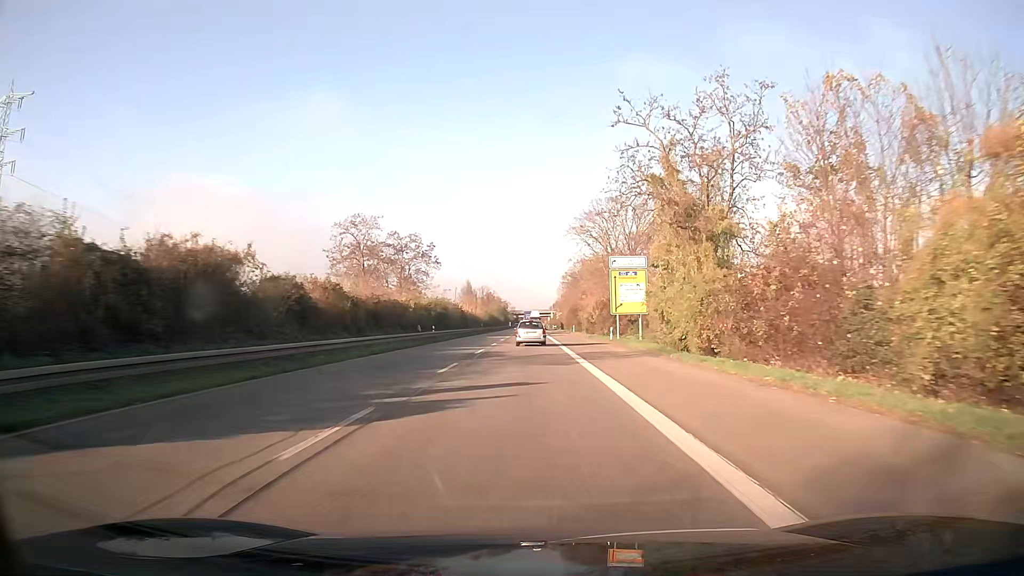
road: trunk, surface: asphalt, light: Day
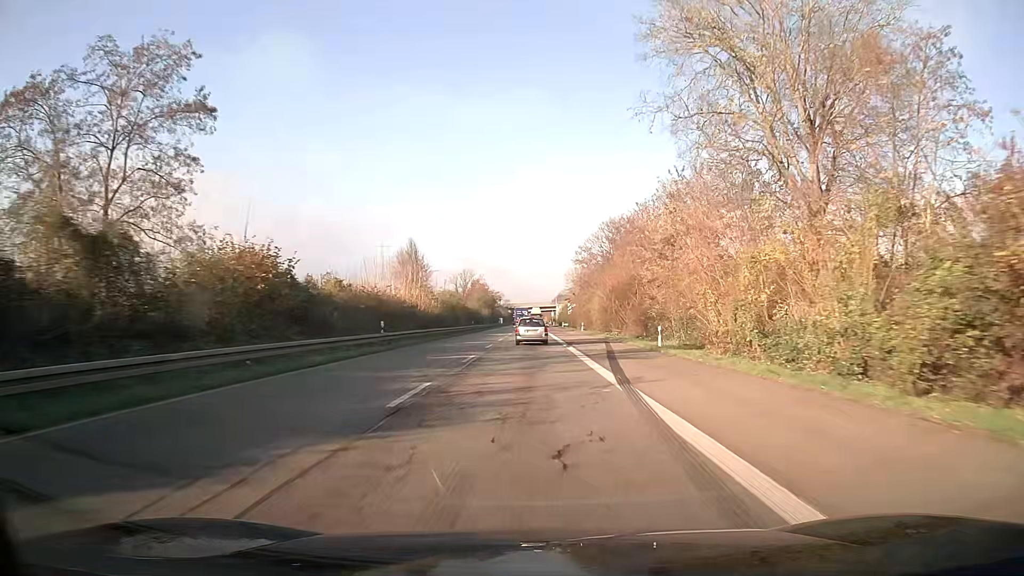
(-0.1, +64.9) m; 0°
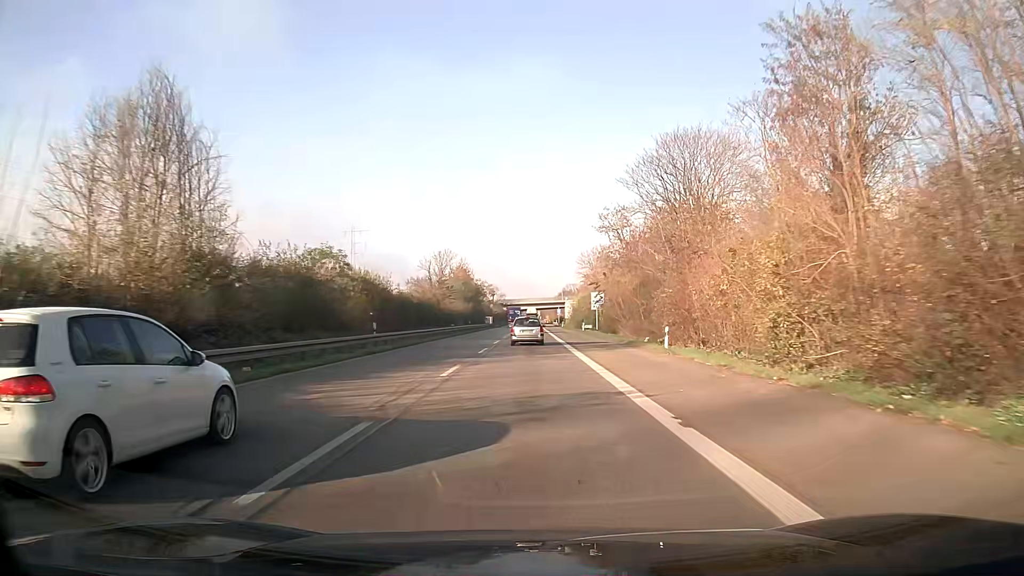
(0.0, +51.6) m; 0°
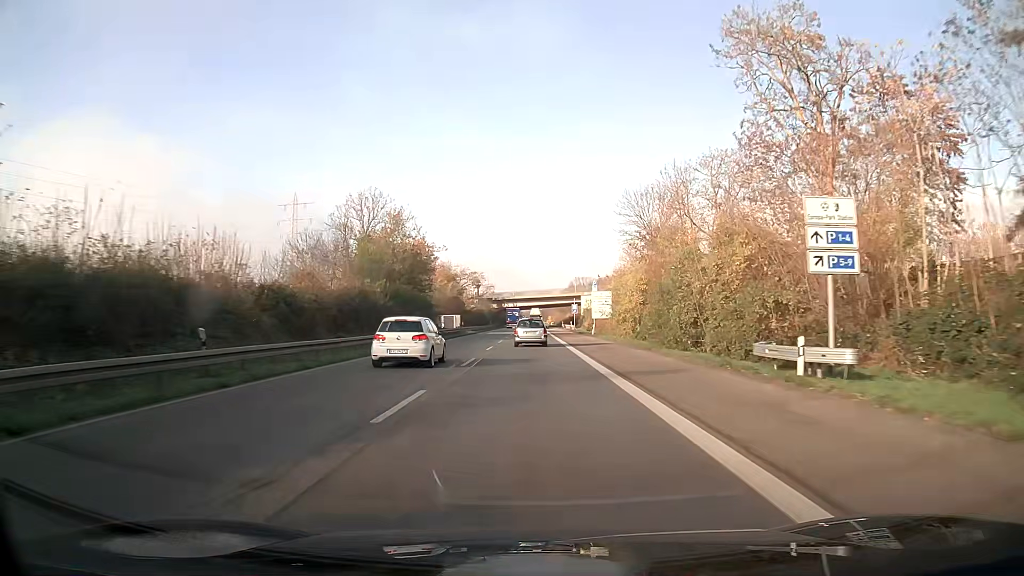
(0.0, +65.0) m; 0°
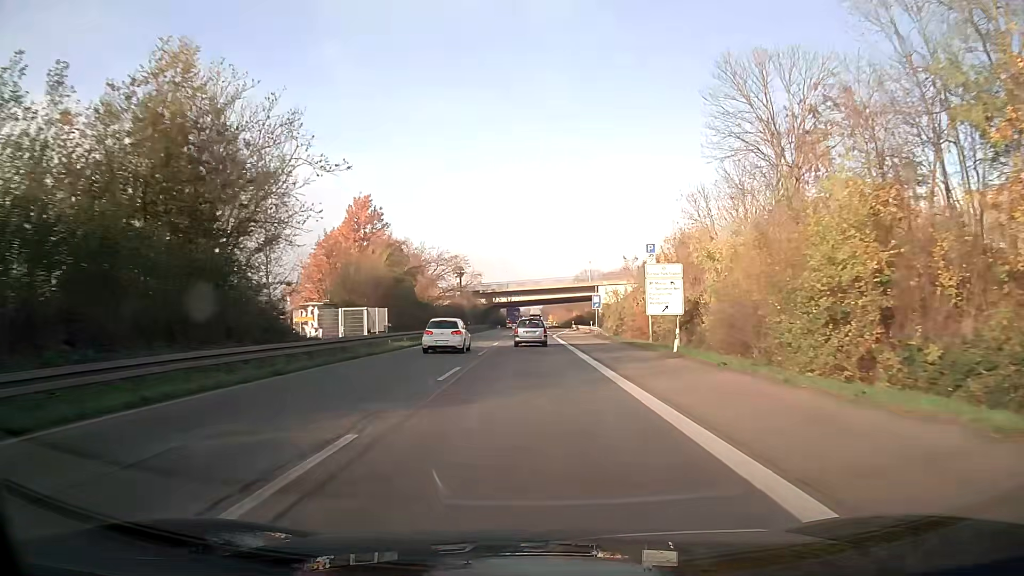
(0.0, +39.3) m; 0°
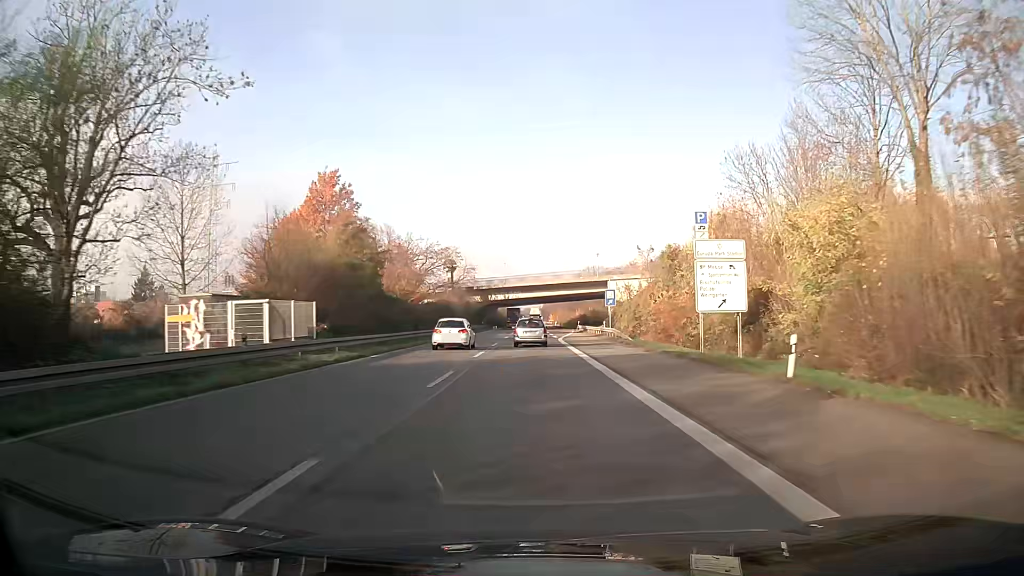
(0.0, +13.2) m; 0°
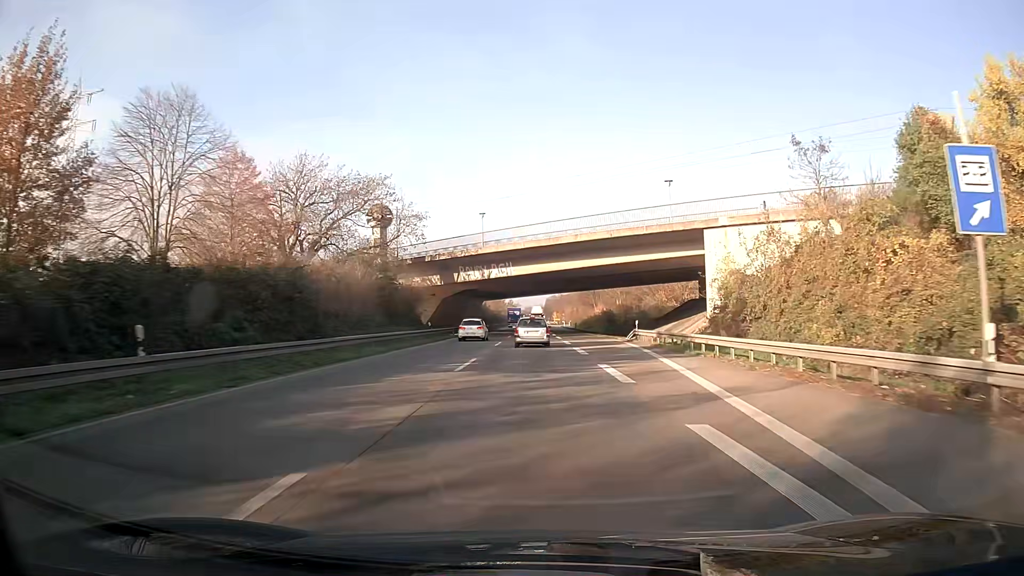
(0.0, +53.0) m; 0°
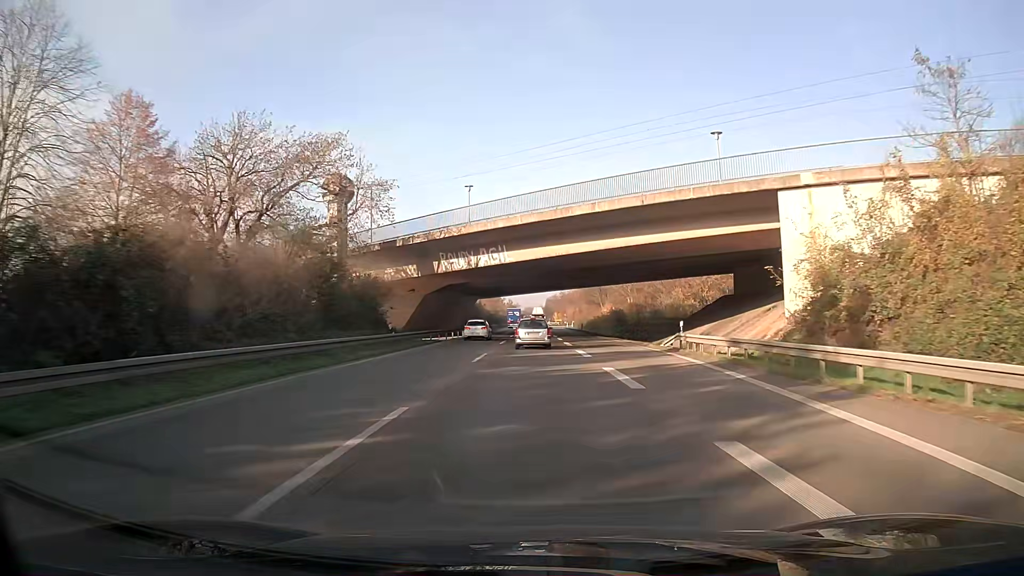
(0.0, +13.3) m; 0°
